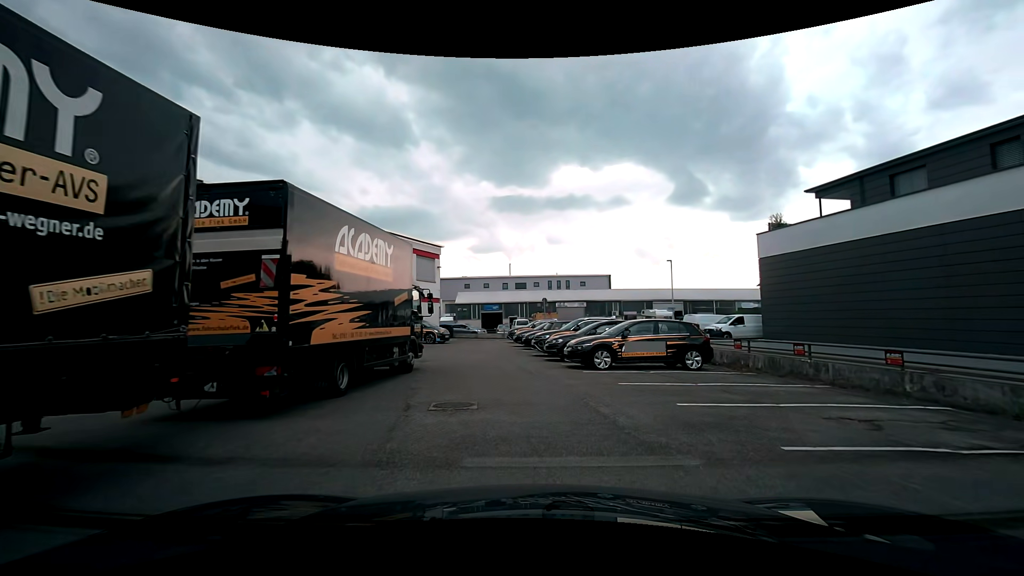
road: unclassified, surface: asphalt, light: Day
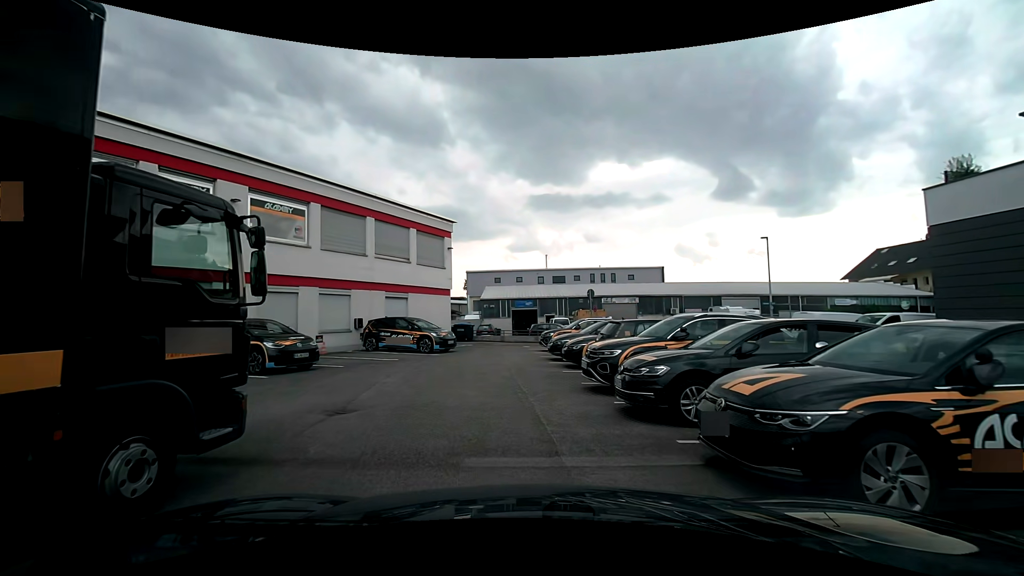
(+0.2, +10.2) m; -5°
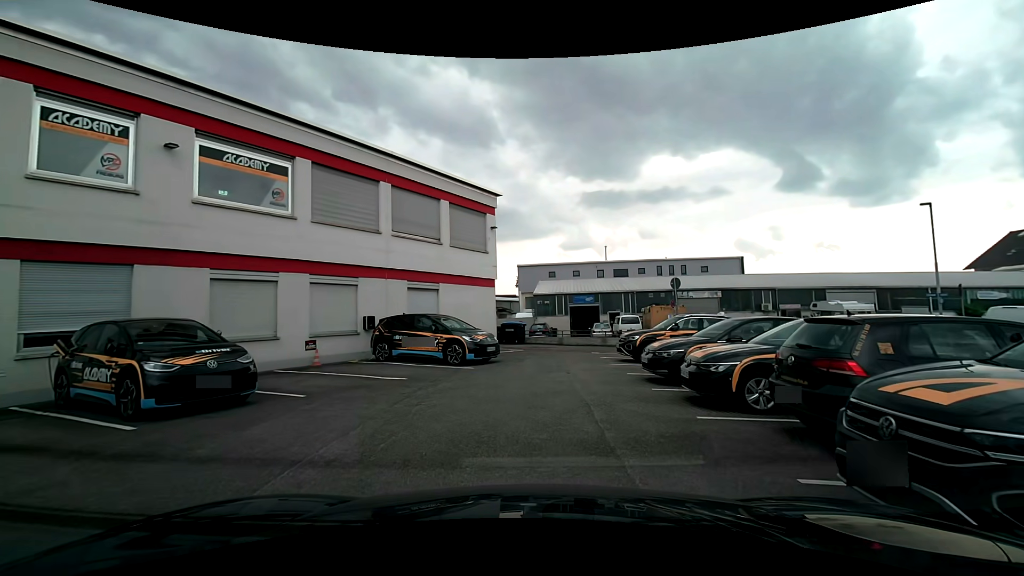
(-0.1, +6.6) m; -4°
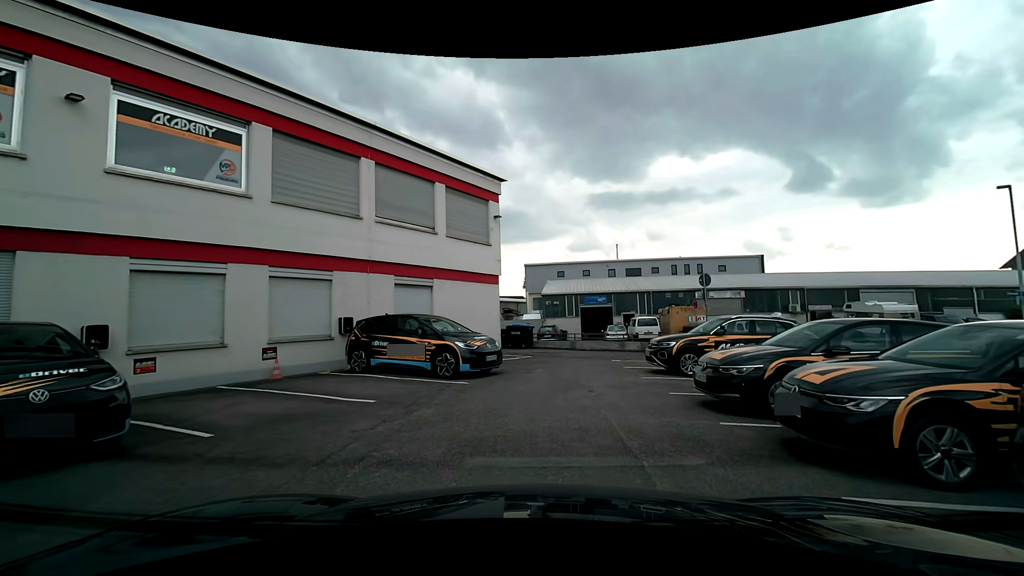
(0.0, +3.0) m; -3°
